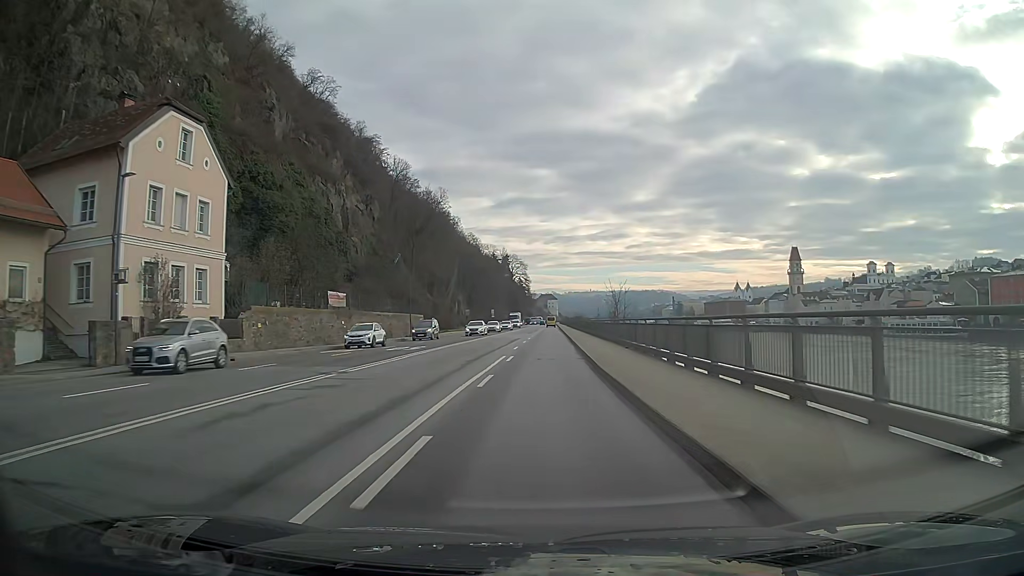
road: primary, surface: asphalt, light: Day
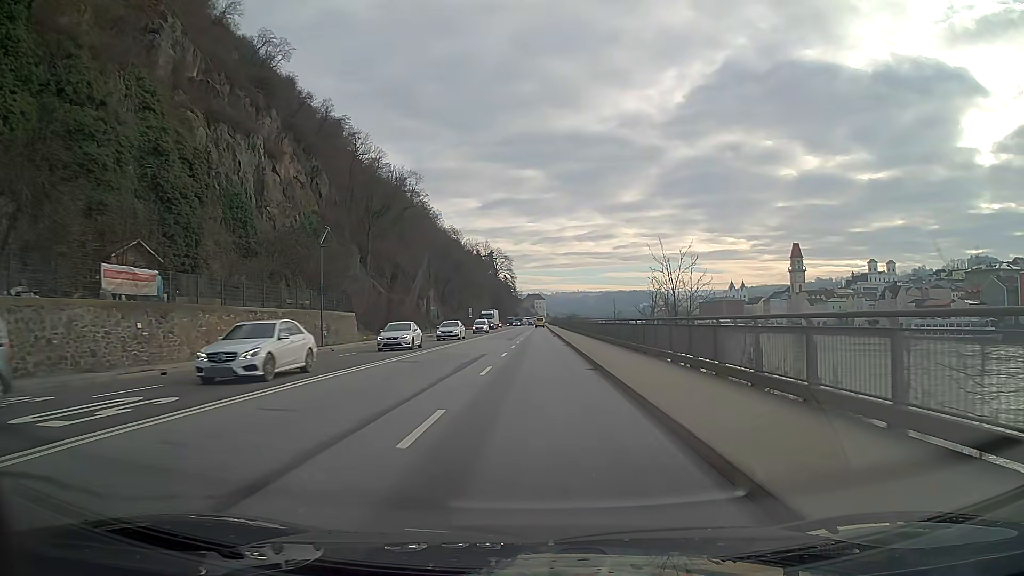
(+0.3, +25.3) m; +1°
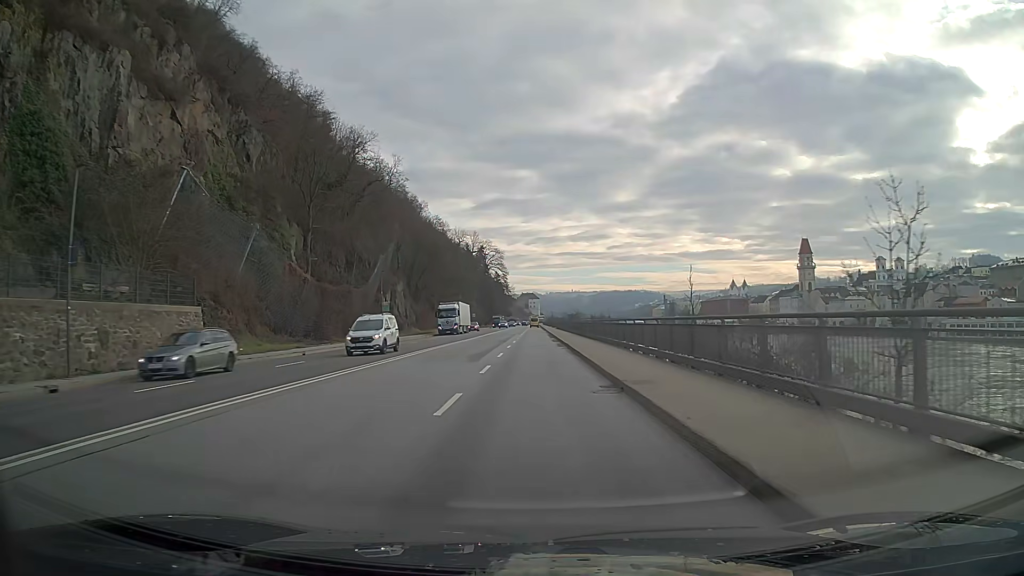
(+0.1, +25.3) m; 0°
